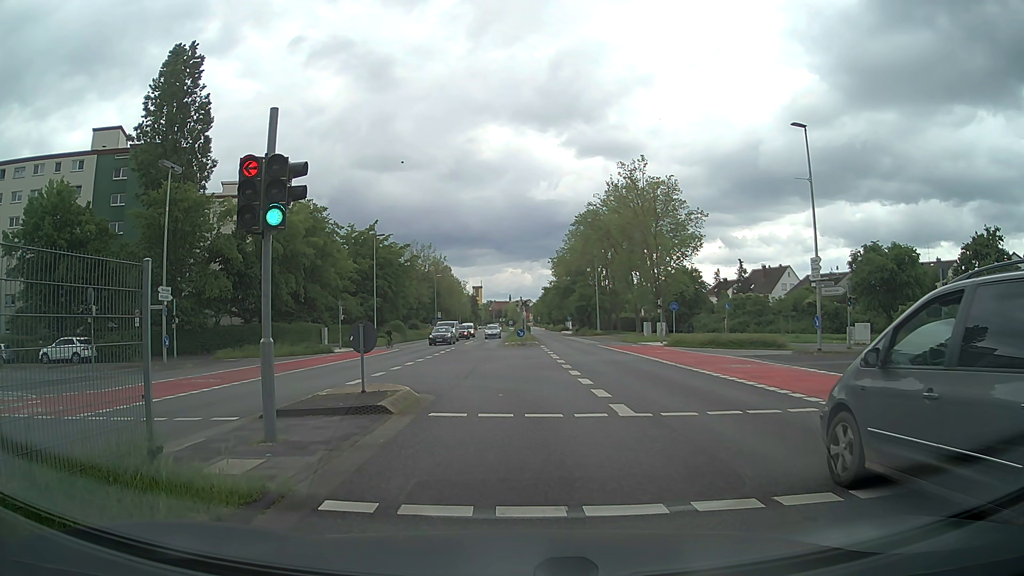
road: secondary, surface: asphalt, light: Day
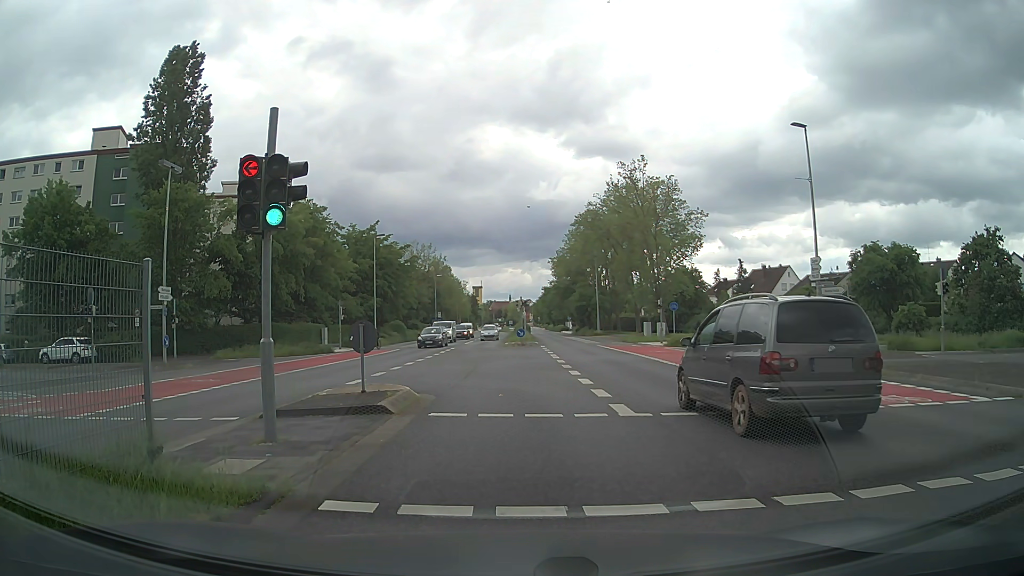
(0.0, 0.0) m; 0°
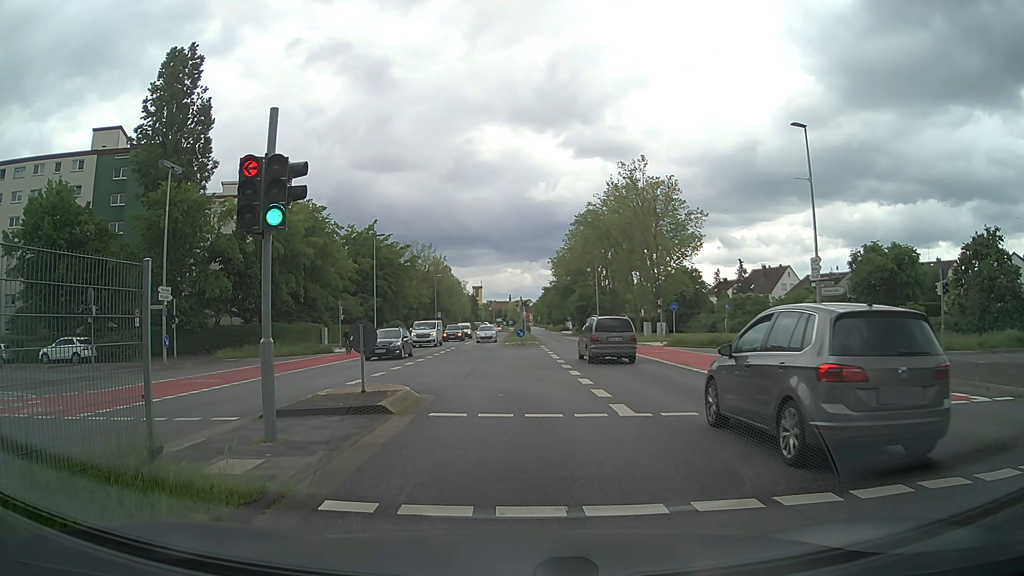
(0.0, 0.0) m; 0°
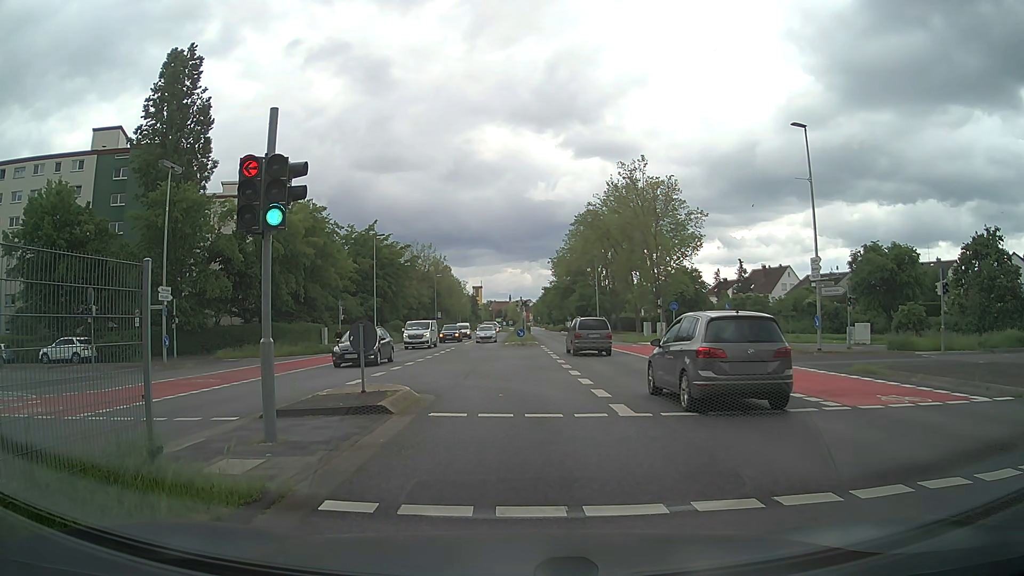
(0.0, 0.0) m; 0°
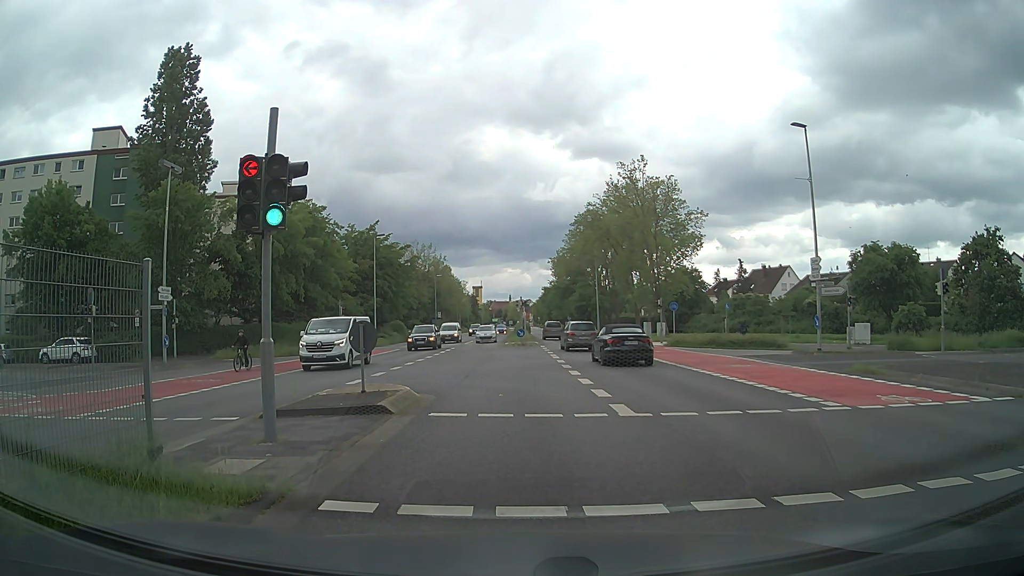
(0.0, 0.0) m; 0°
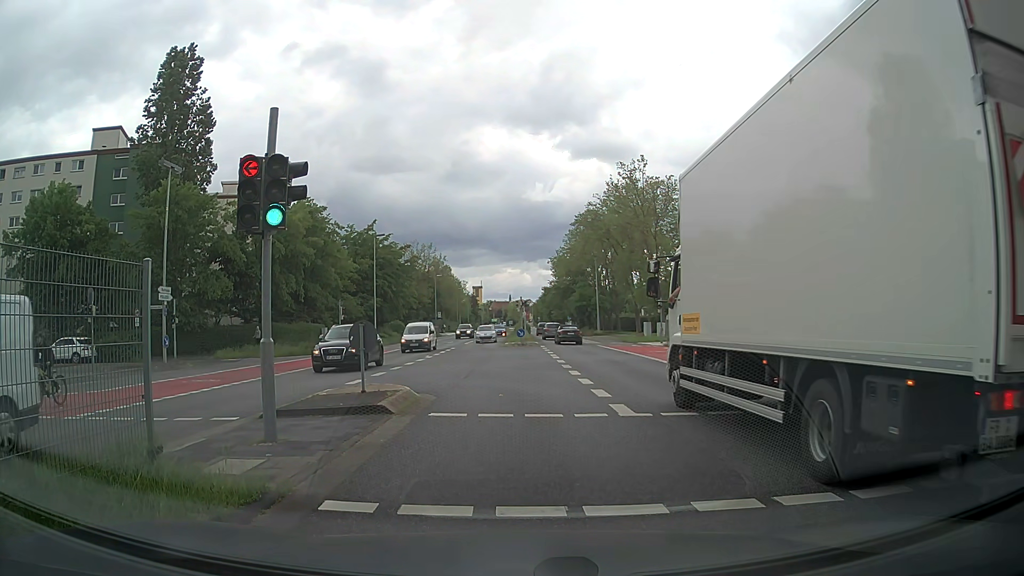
(0.0, 0.0) m; 0°
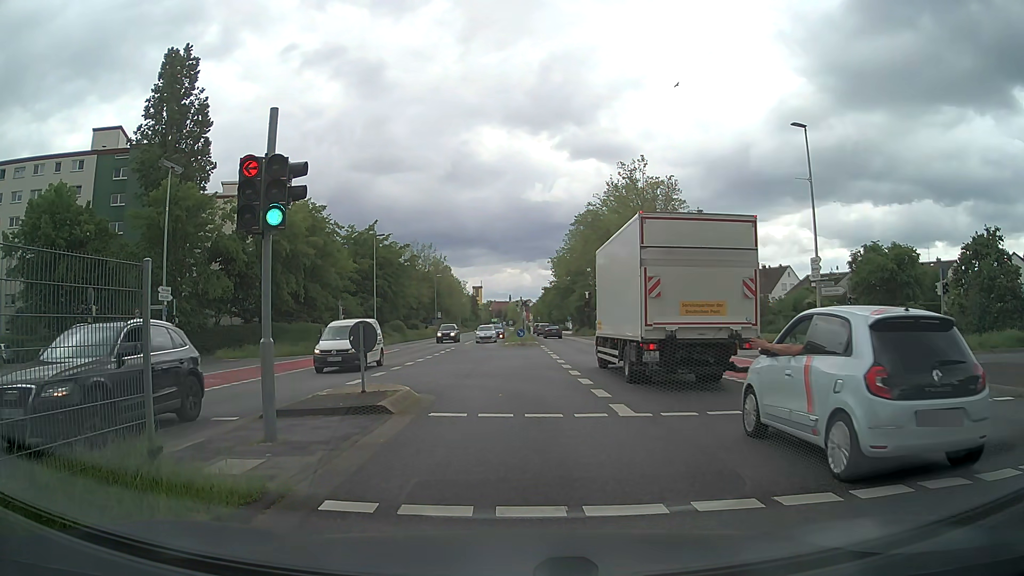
(0.0, 0.0) m; 0°
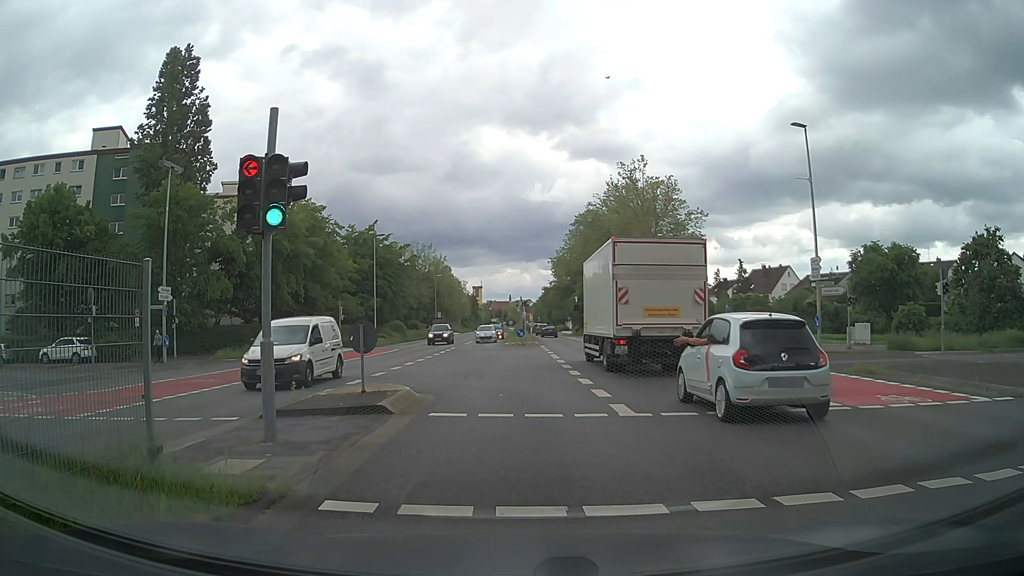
(0.0, 0.0) m; 0°
